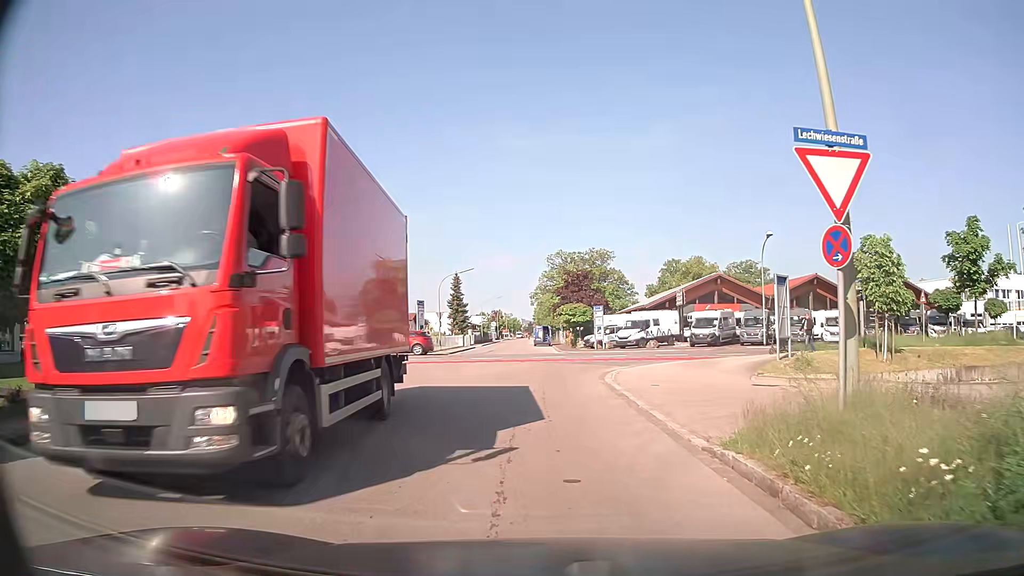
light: Day
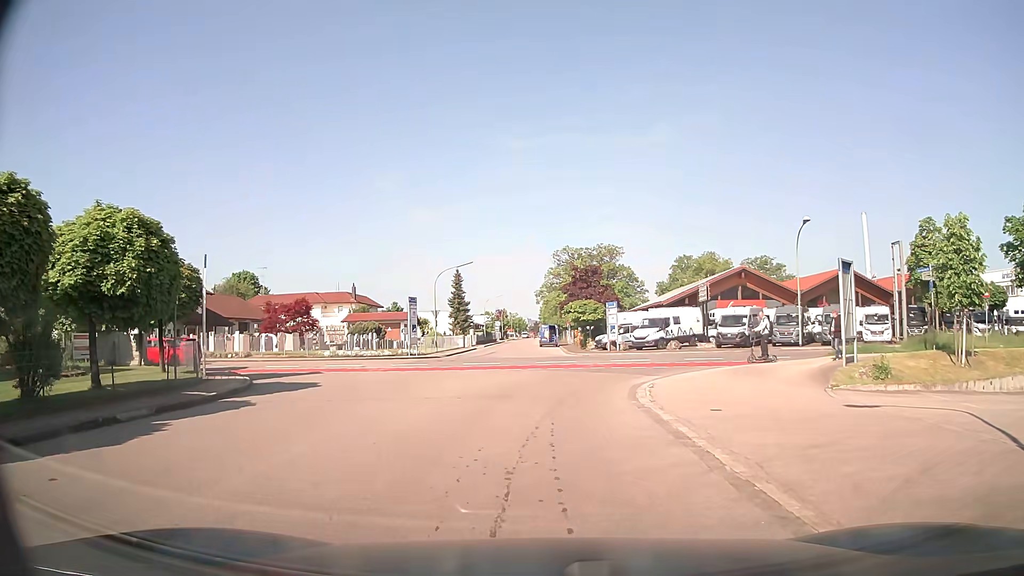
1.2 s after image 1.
(0.0, +5.5) m; +1°
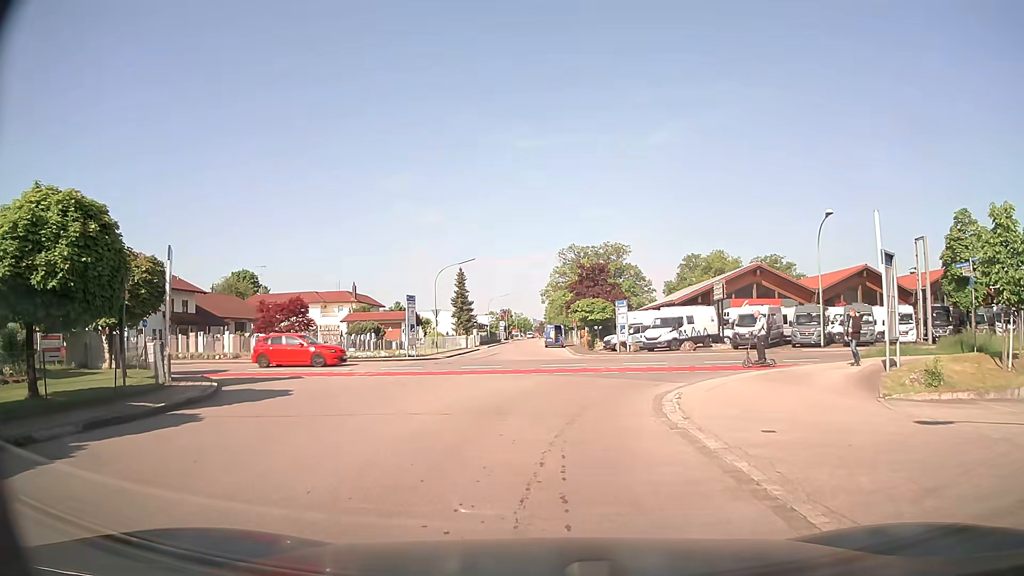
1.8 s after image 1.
(-0.1, +2.5) m; -2°
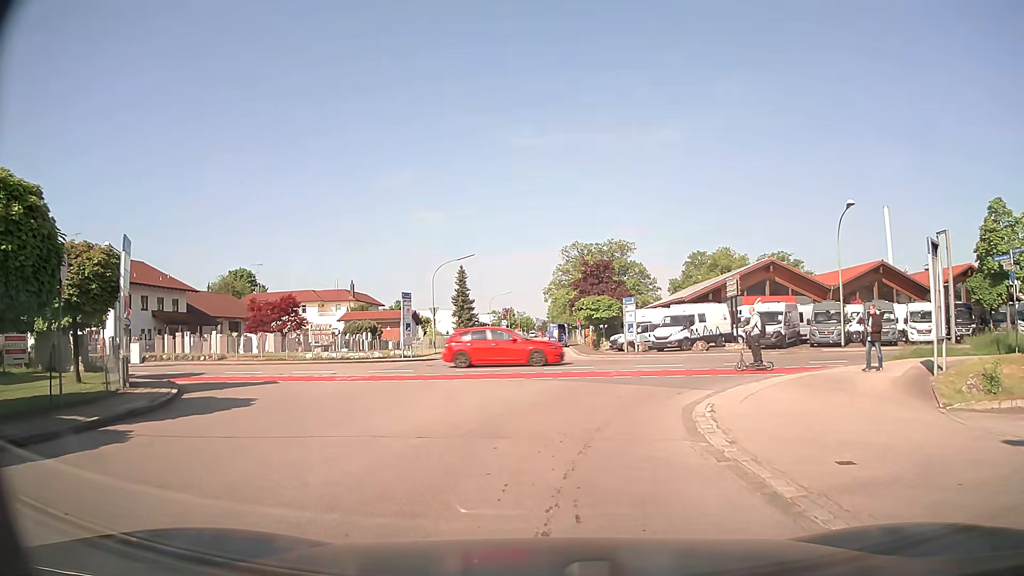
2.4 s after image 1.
(0.0, +2.4) m; 0°
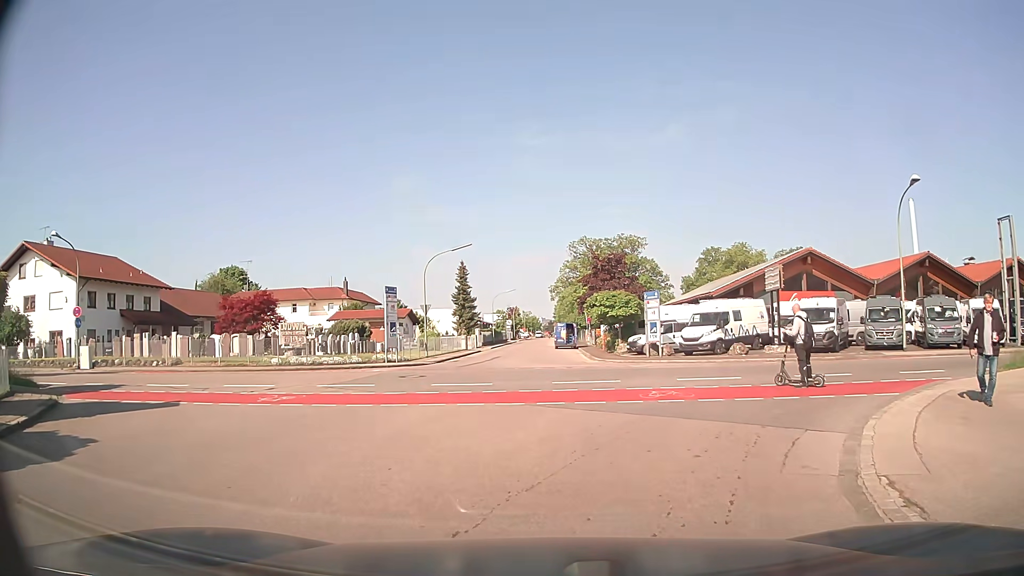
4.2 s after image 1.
(0.0, +6.0) m; -1°
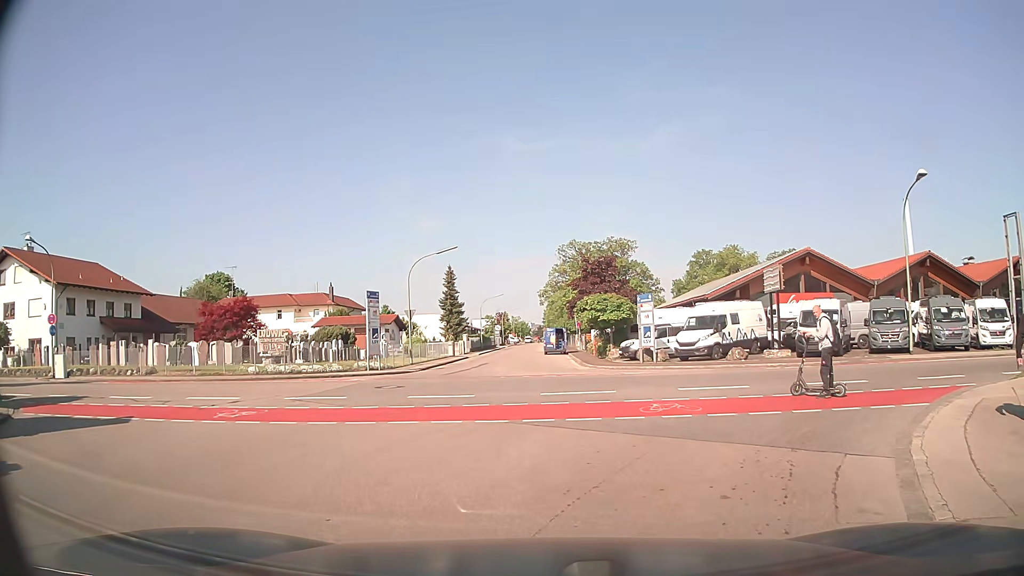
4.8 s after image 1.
(0.0, +1.5) m; 0°
